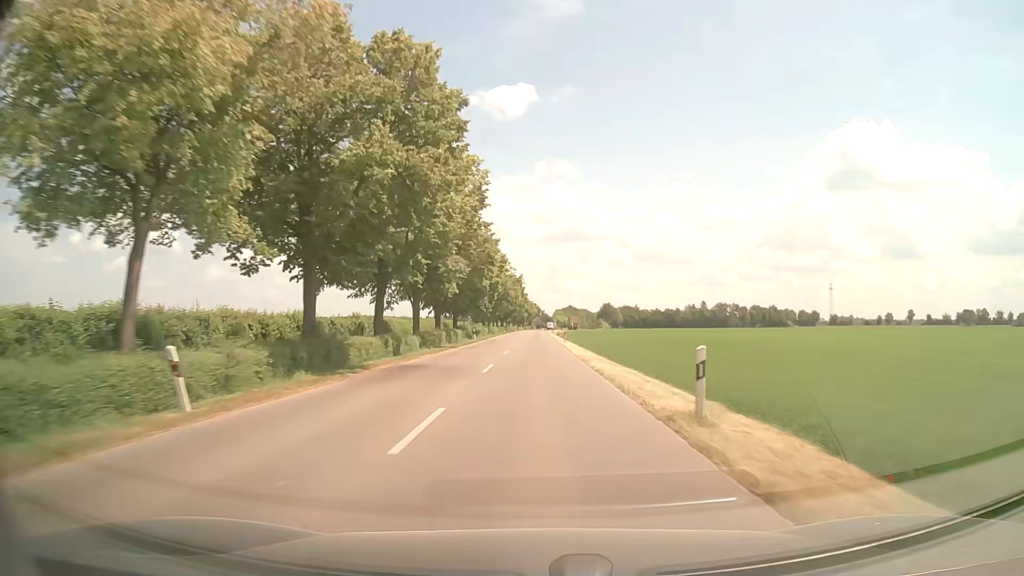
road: tertiary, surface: asphalt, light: Day
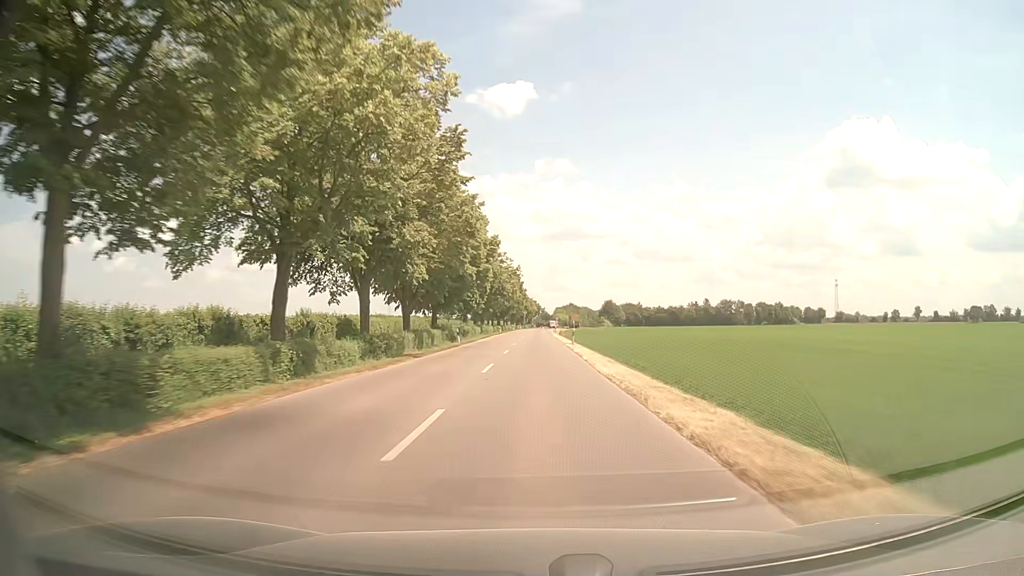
(0.0, +12.2) m; 0°
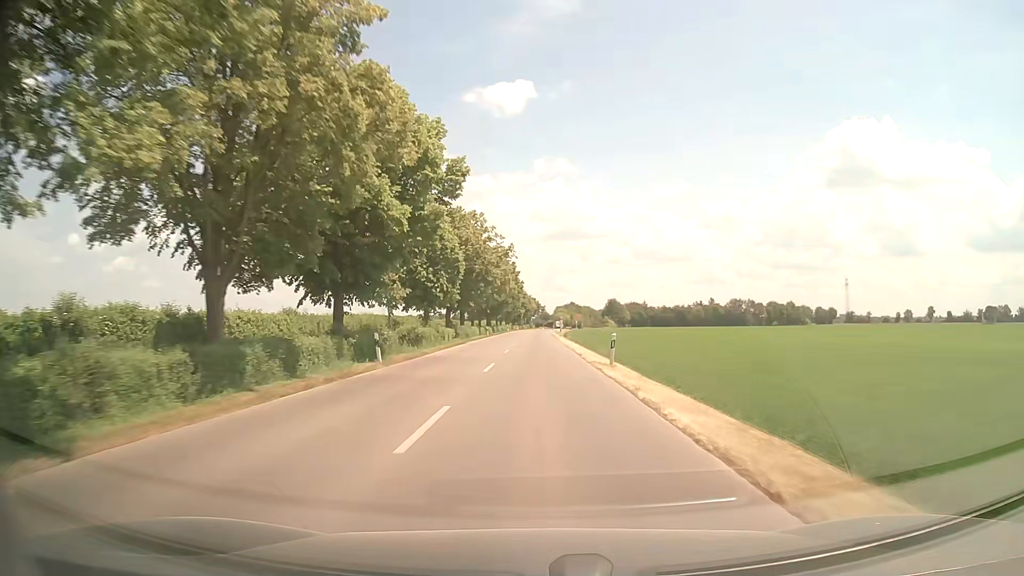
(0.0, +23.3) m; 0°
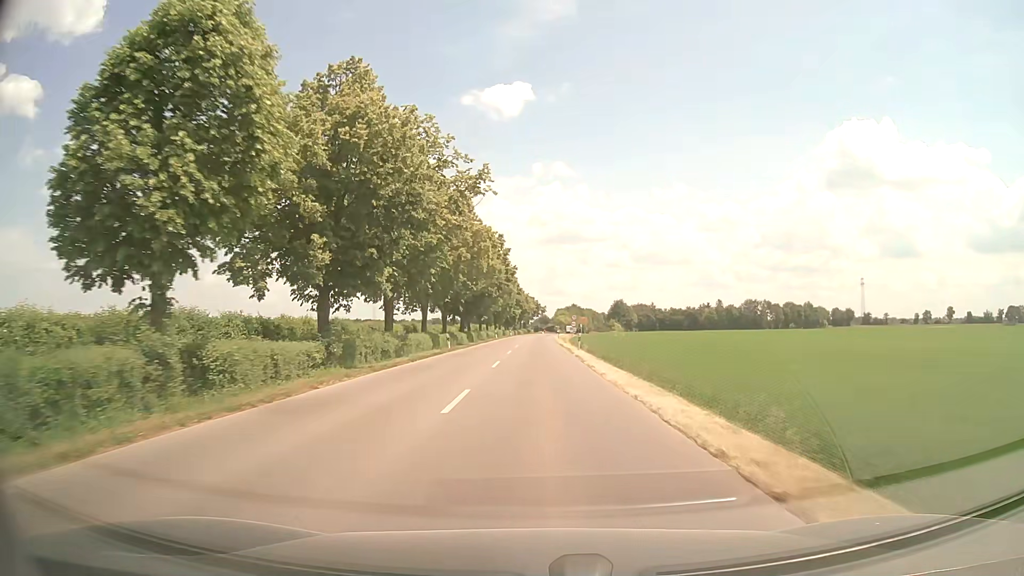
(+0.1, +32.1) m; 0°
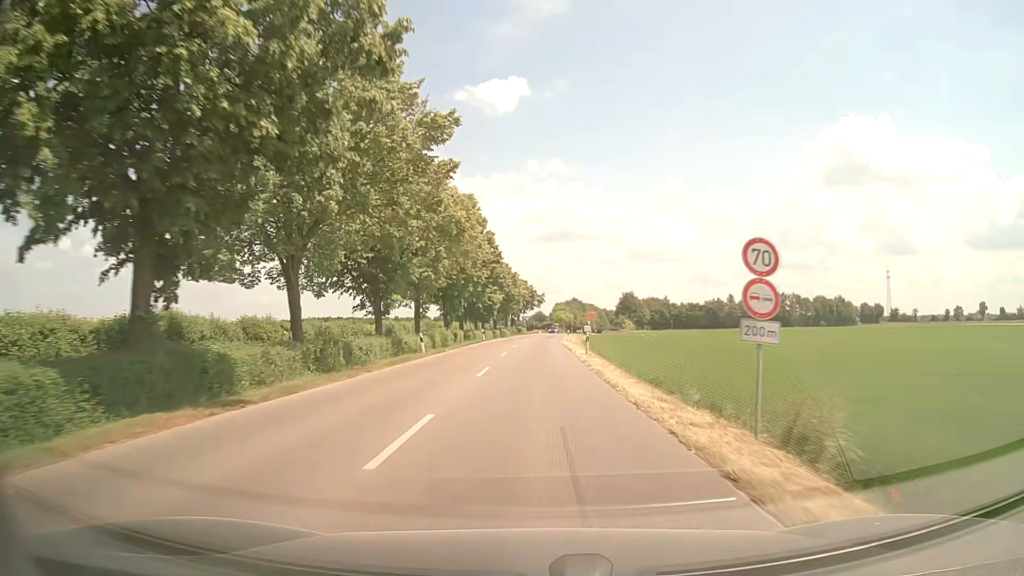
(+0.3, +52.2) m; +1°
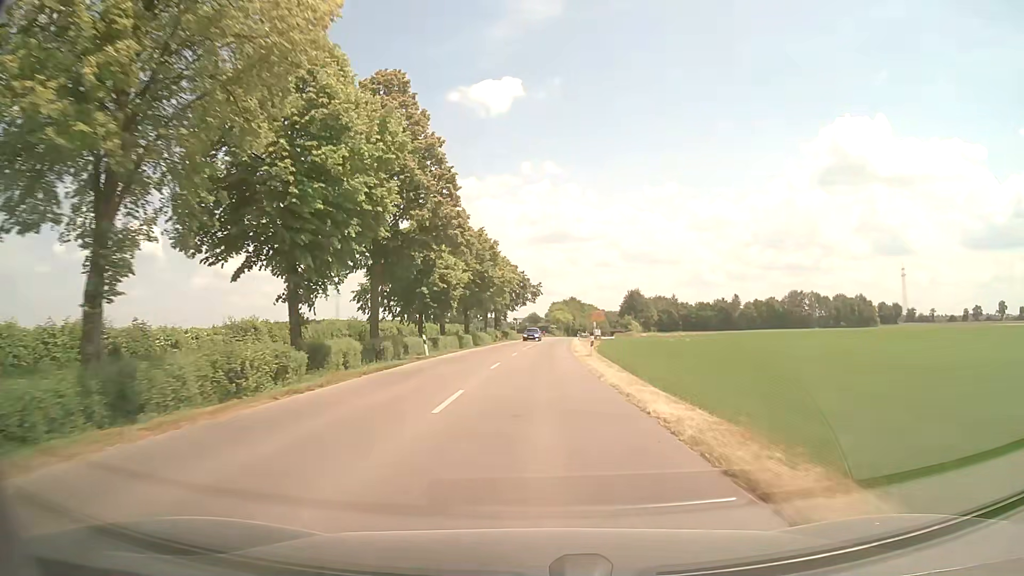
(0.0, +31.5) m; 0°
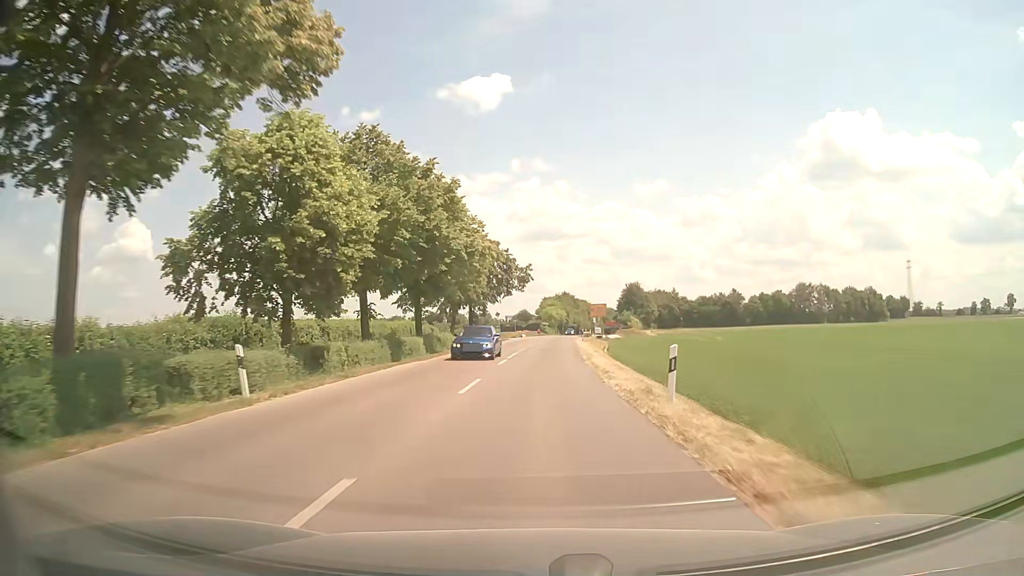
(+0.1, +20.5) m; +1°
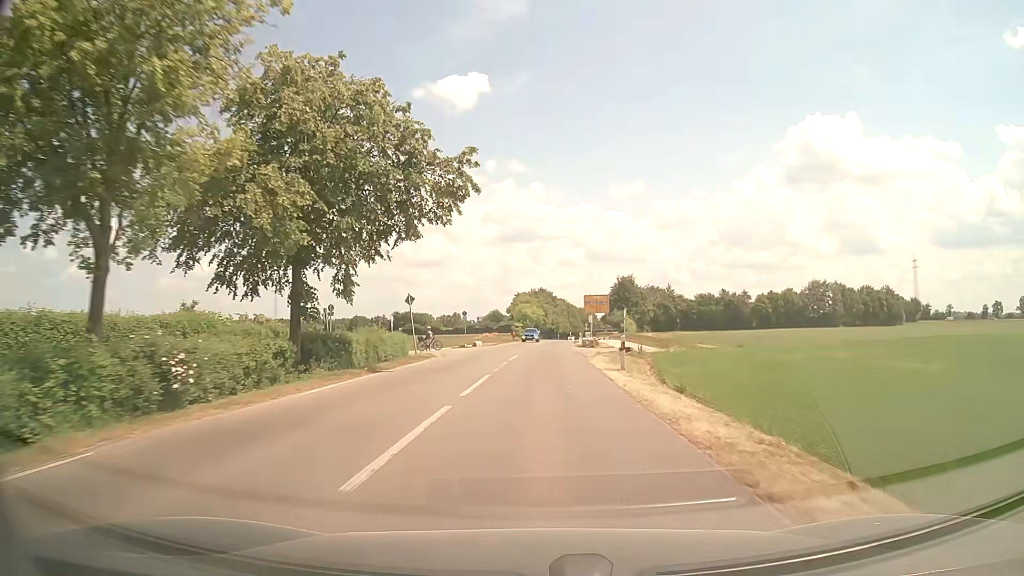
(+0.7, +39.5) m; +2°
(0, +10) (0, +20) (0, +30) (+1, +40) (+1, +50) (+2, +60) (+2, +70) (+3, +80) (+3, +90) (+4, +100) m
